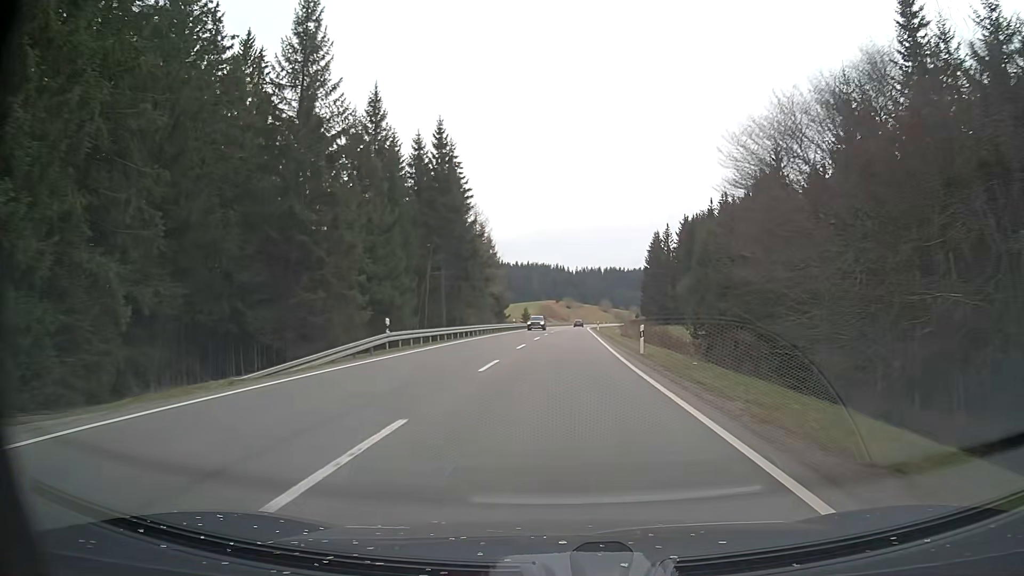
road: primary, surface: asphalt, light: Day
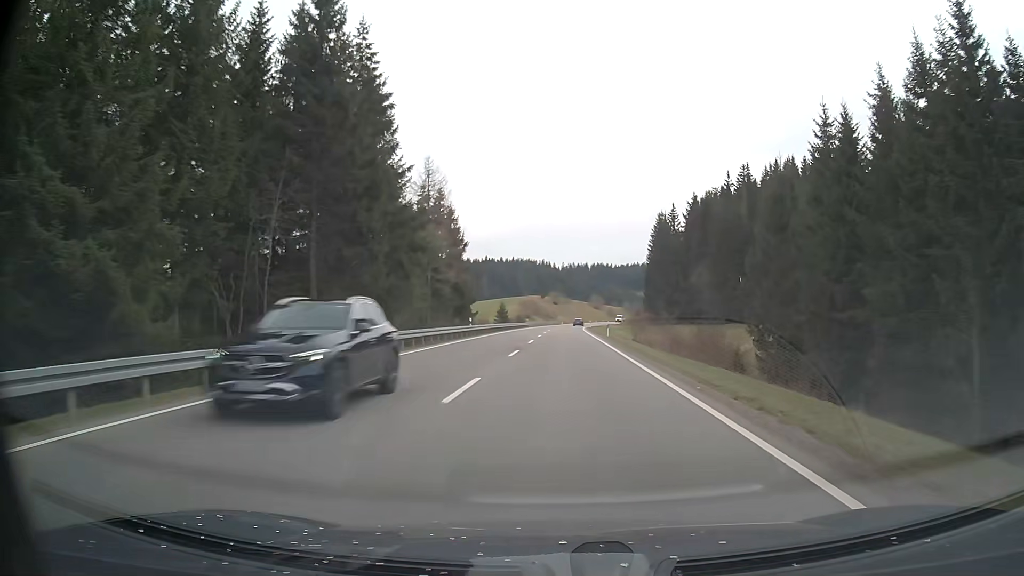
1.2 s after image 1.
(+0.1, +30.1) m; +1°
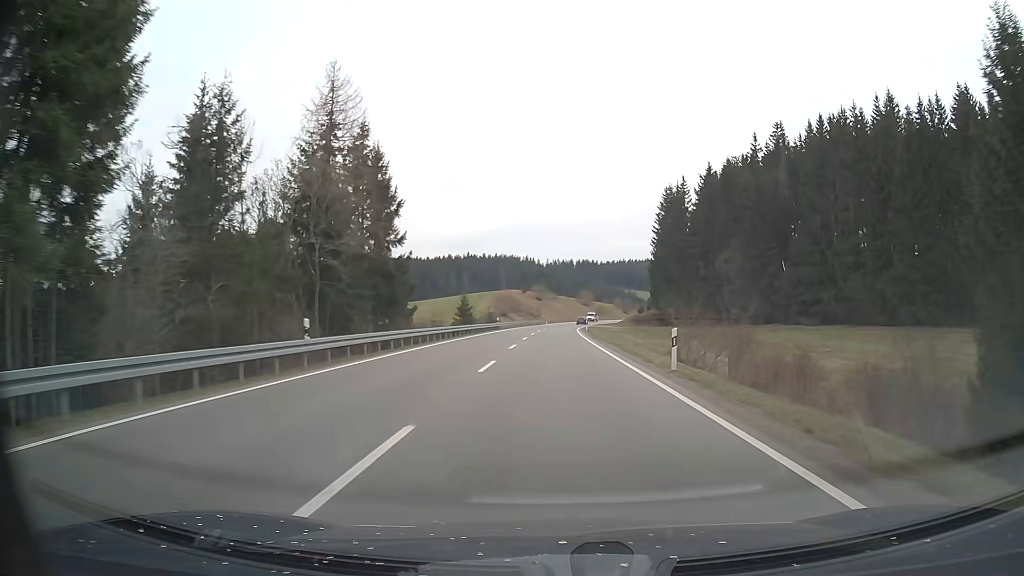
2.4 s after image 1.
(+0.2, +30.1) m; +1°
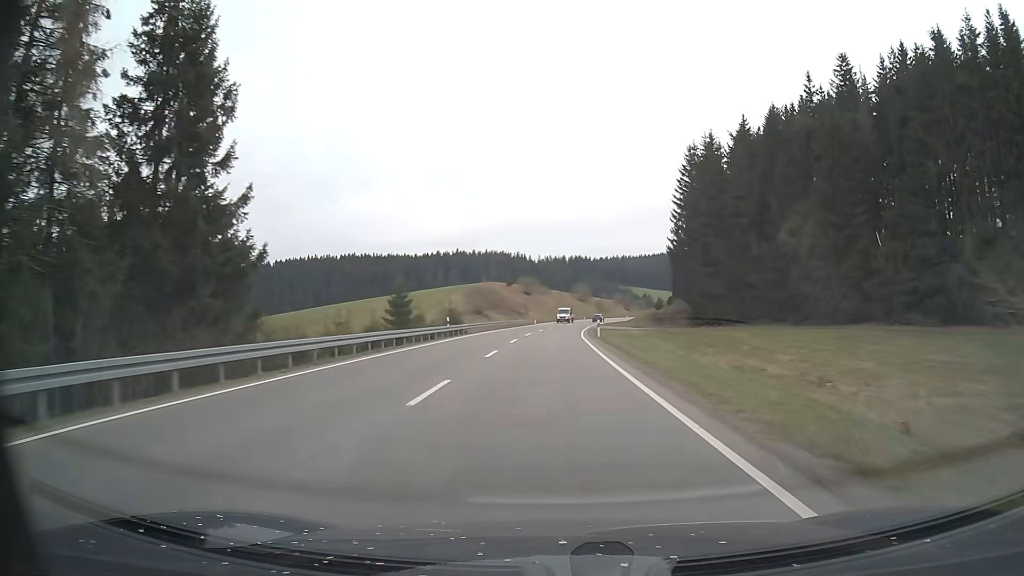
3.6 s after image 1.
(+0.4, +30.1) m; +1°
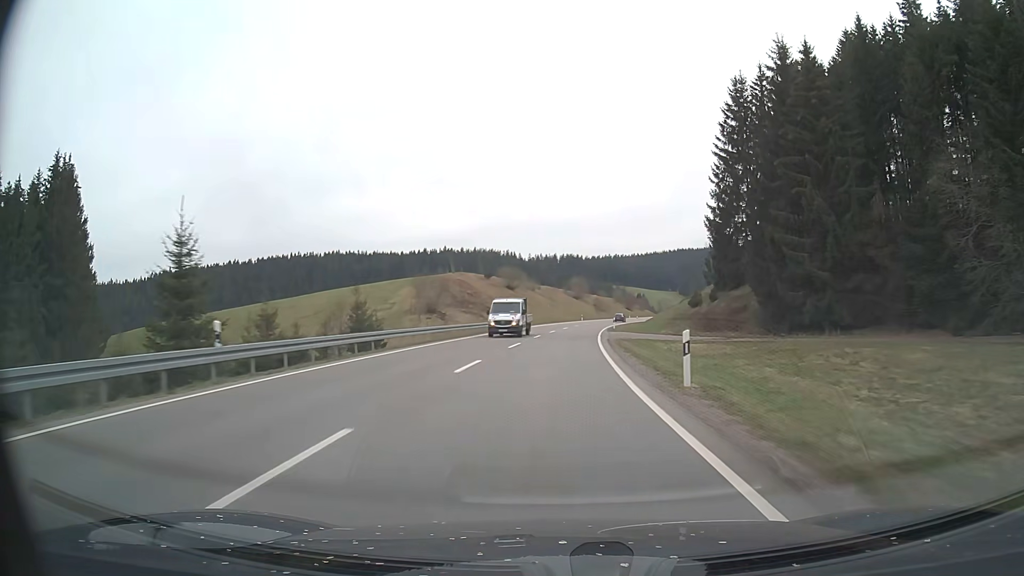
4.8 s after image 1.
(+0.2, +30.1) m; +1°
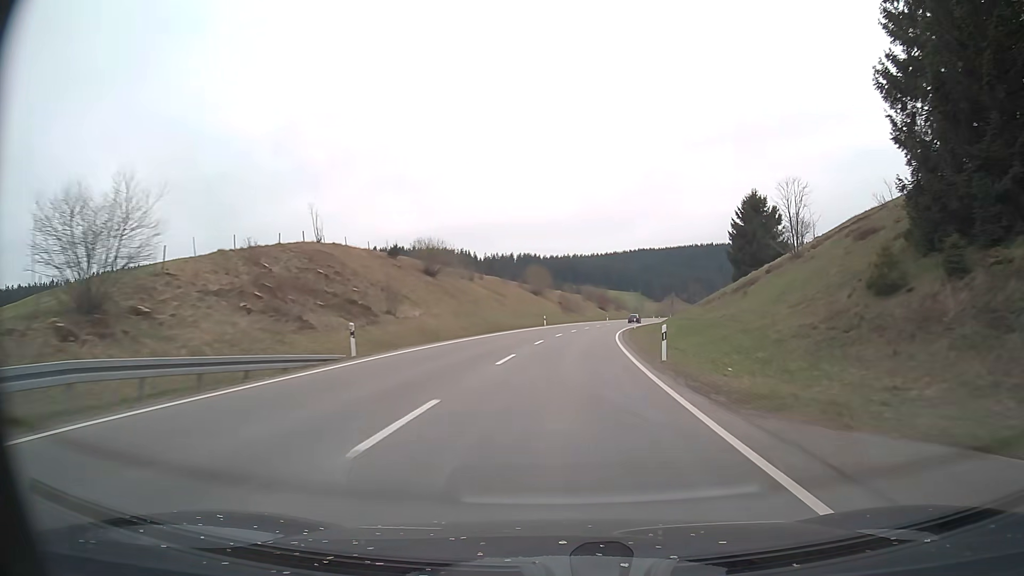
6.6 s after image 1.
(+1.1, +45.1) m; +3°
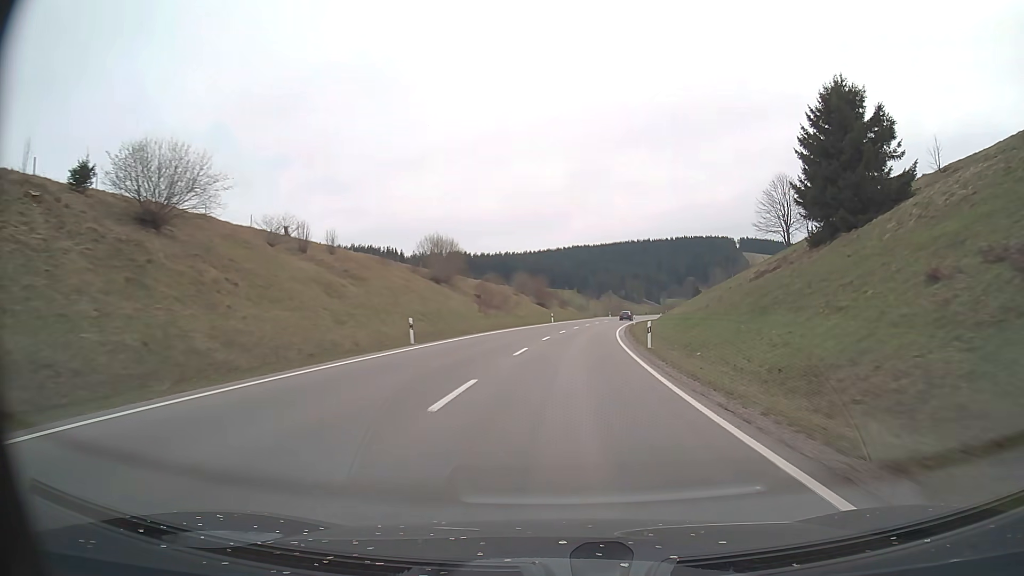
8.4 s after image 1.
(+2.2, +44.9) m; +6°
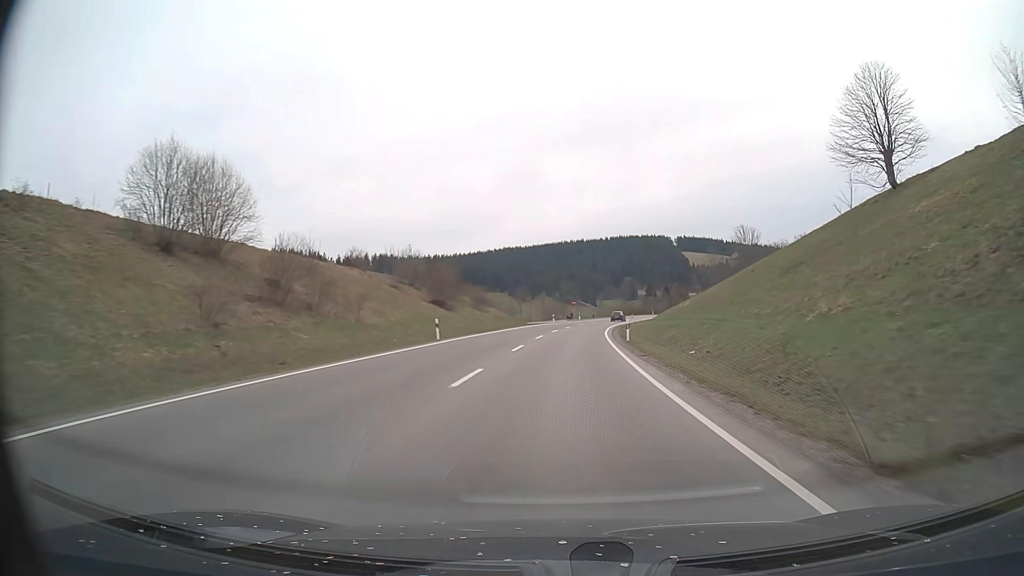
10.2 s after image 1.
(+2.3, +44.9) m; +6°
(0, +10) (0, +20) (+1, +30) (+2, +40) (+2, +50) (+4, +60) (+5, +70) (+6, +80) (+8, +90) (+10, +99) m
